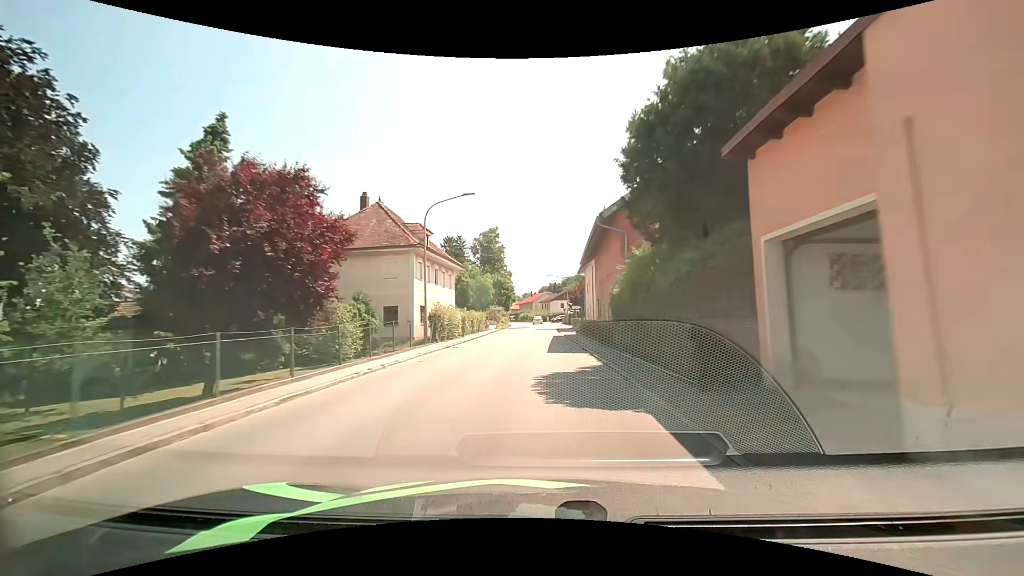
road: secondary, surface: asphalt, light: Day
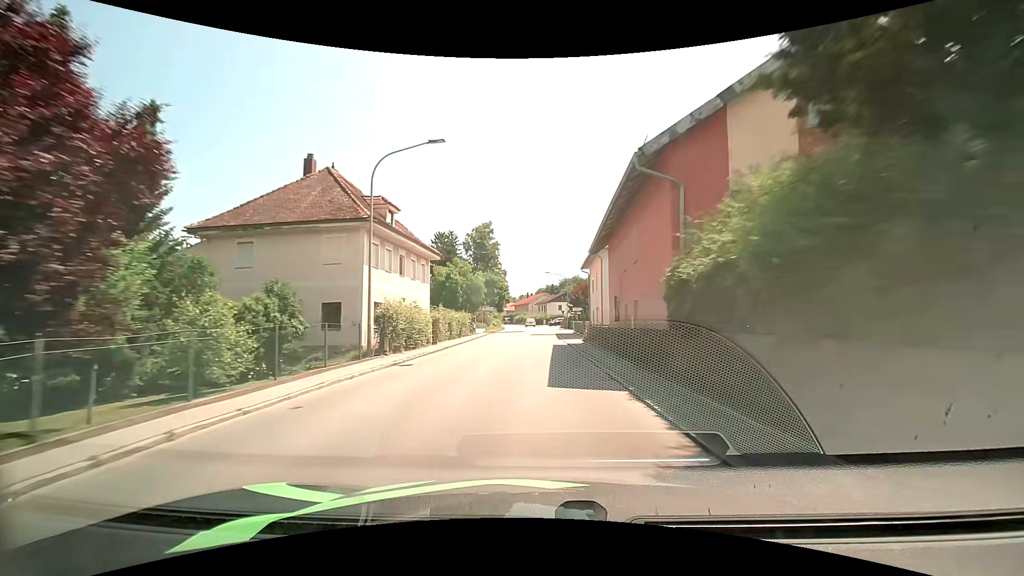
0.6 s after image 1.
(0.0, +8.3) m; 0°
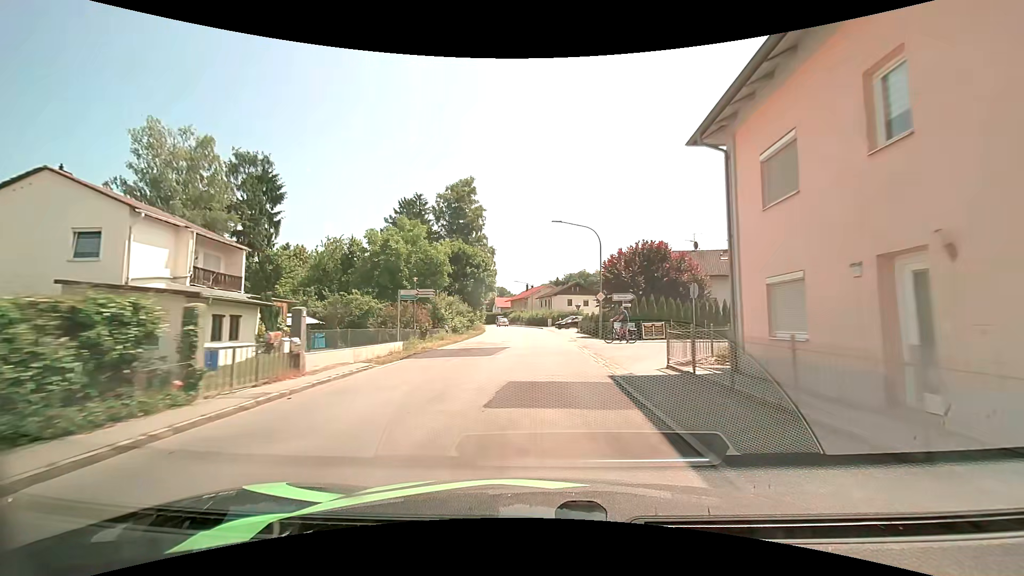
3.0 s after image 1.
(+0.1, +33.7) m; 0°
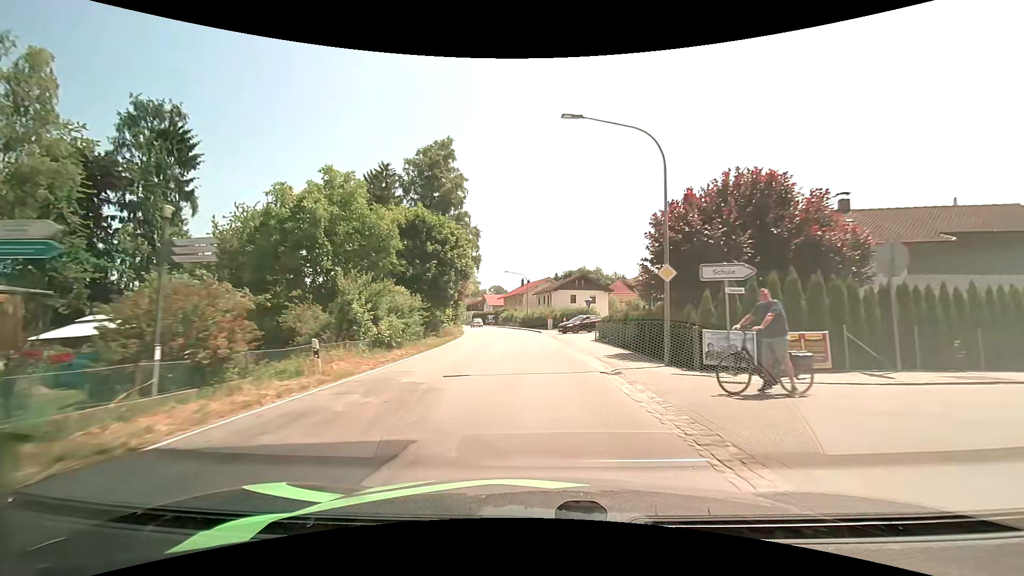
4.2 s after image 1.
(+0.1, +16.7) m; 0°
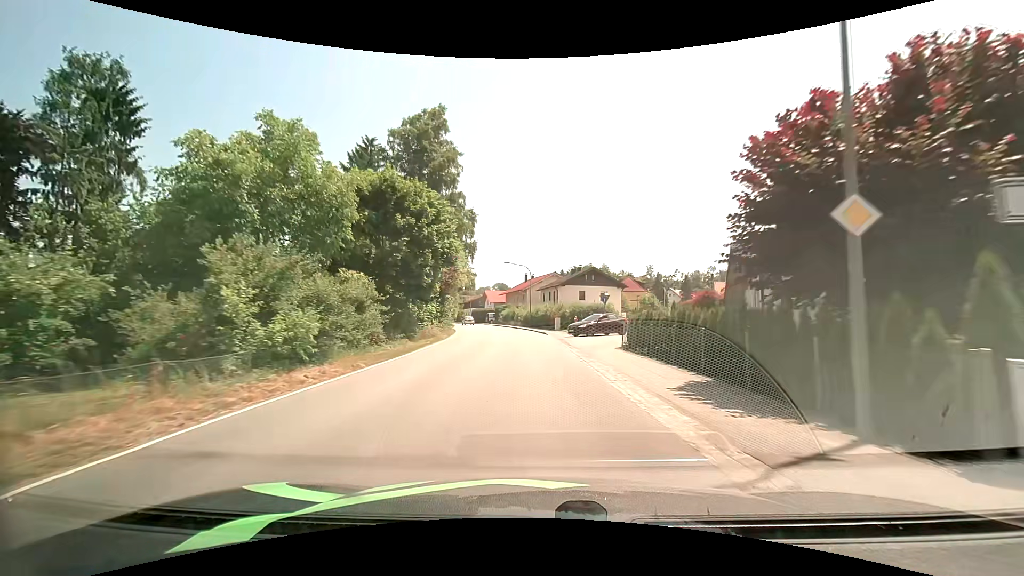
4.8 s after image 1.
(0.0, +8.4) m; 0°
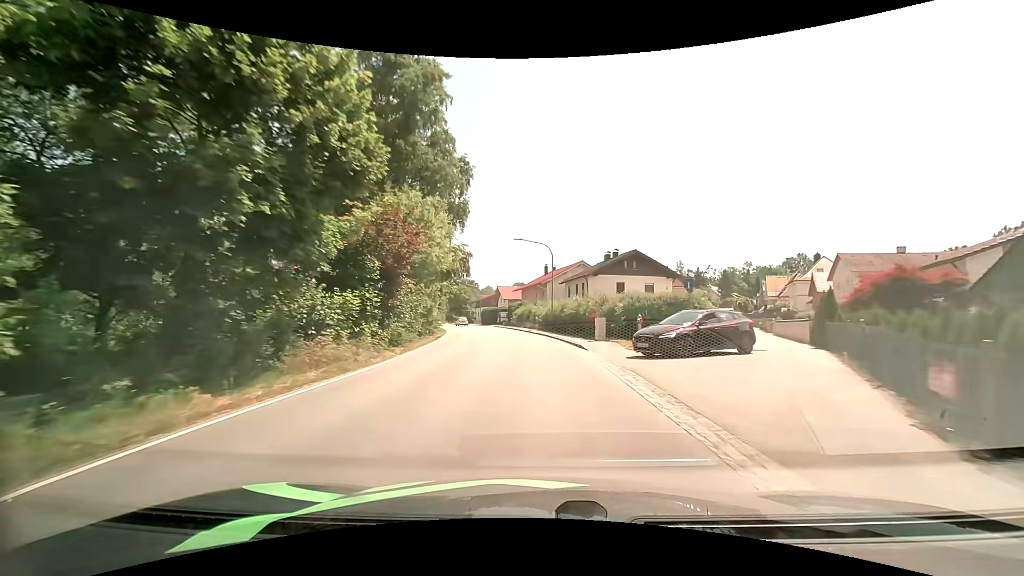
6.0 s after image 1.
(-0.3, +17.2) m; -2°
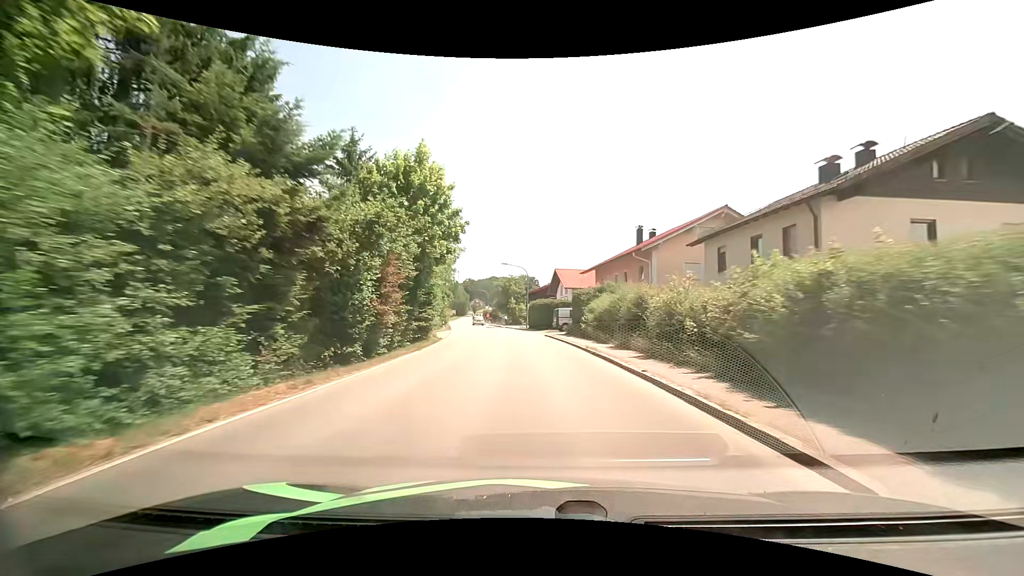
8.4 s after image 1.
(-2.2, +34.9) m; -7°
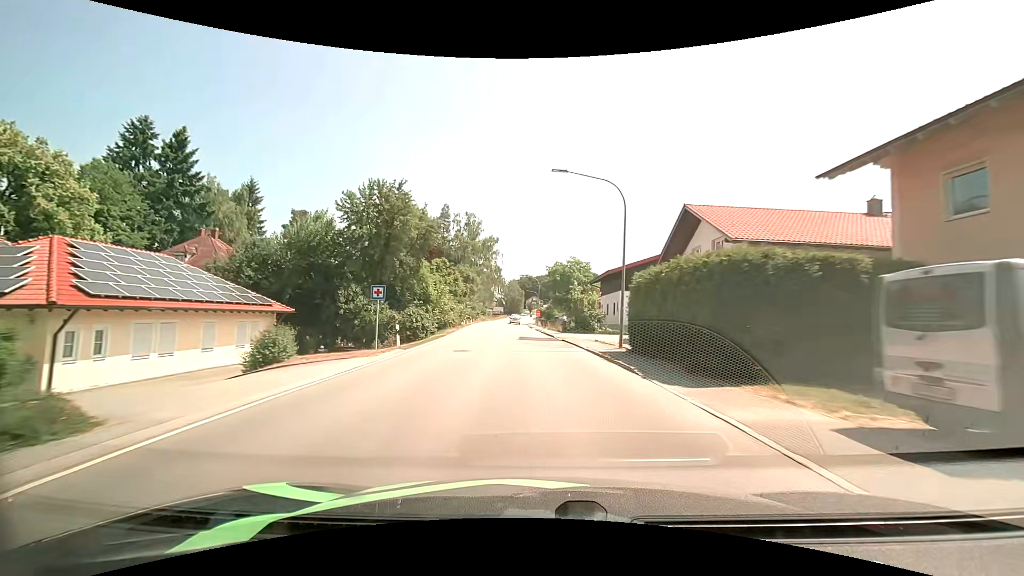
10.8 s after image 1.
(-2.2, +36.5) m; -7°
(0, +10) (0, +20) (-1, +30) (-1, +40) (-2, +50) (-2, +60) (-3, +70) (-3, +80) (-3, +90) (-3, +100) m
